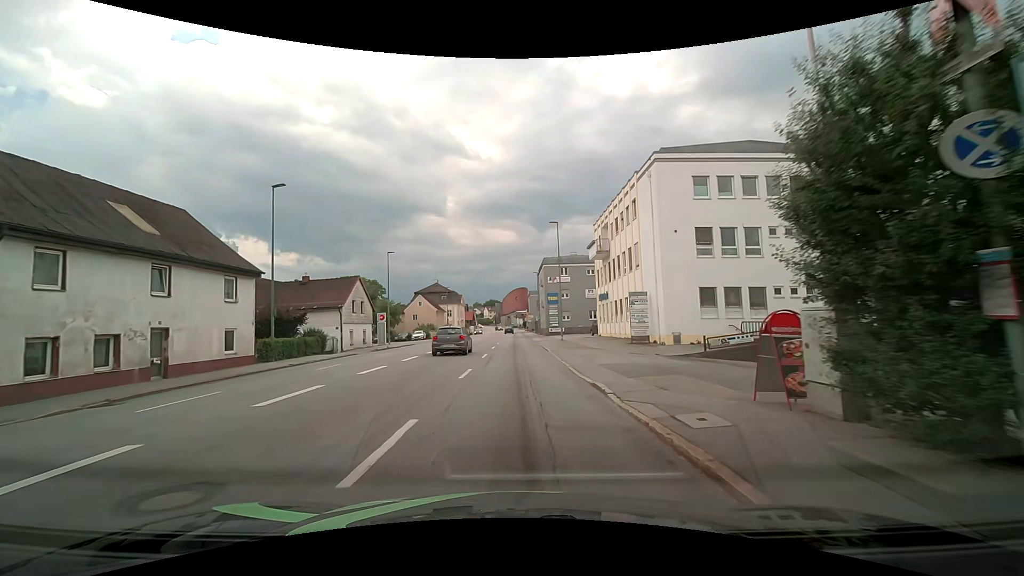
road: tertiary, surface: asphalt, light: Day
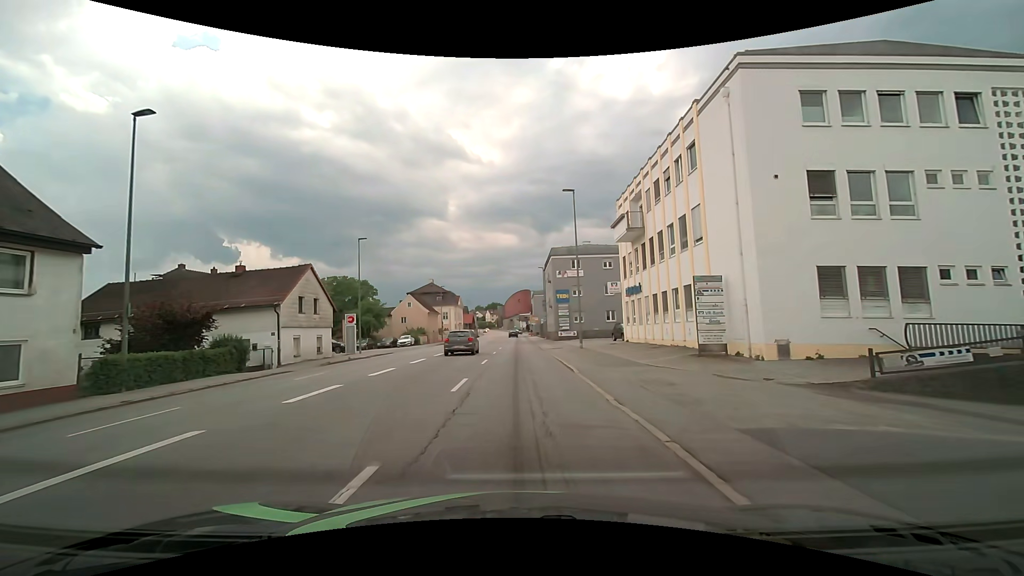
(0.0, +11.1) m; -1°
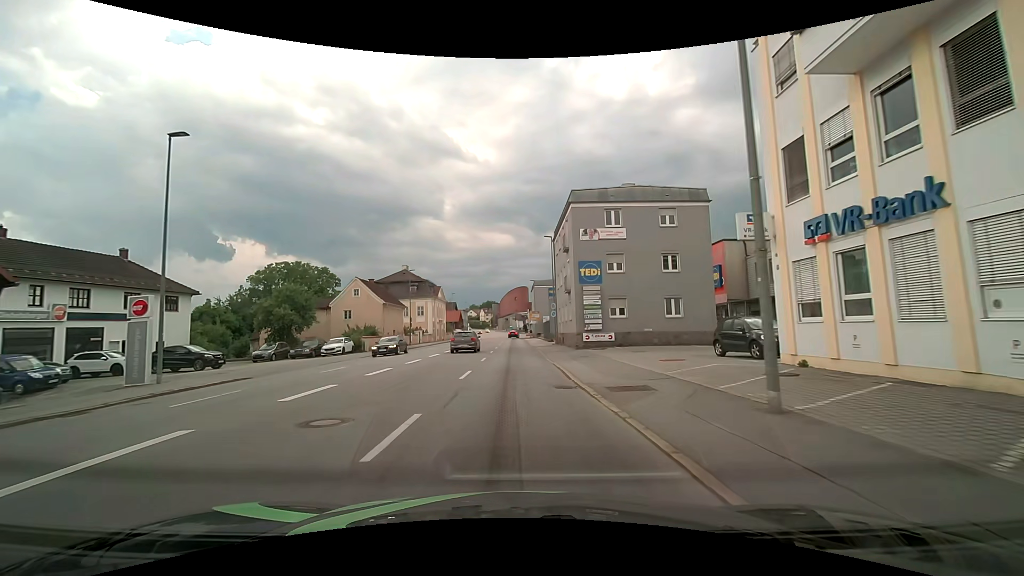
(+0.2, +24.1) m; +1°
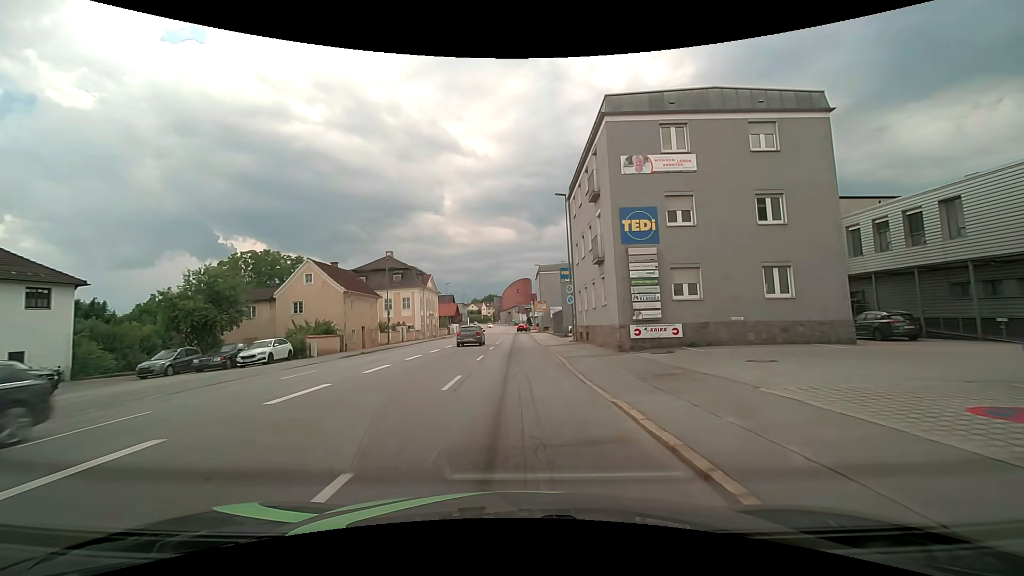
(0.0, +12.9) m; -1°
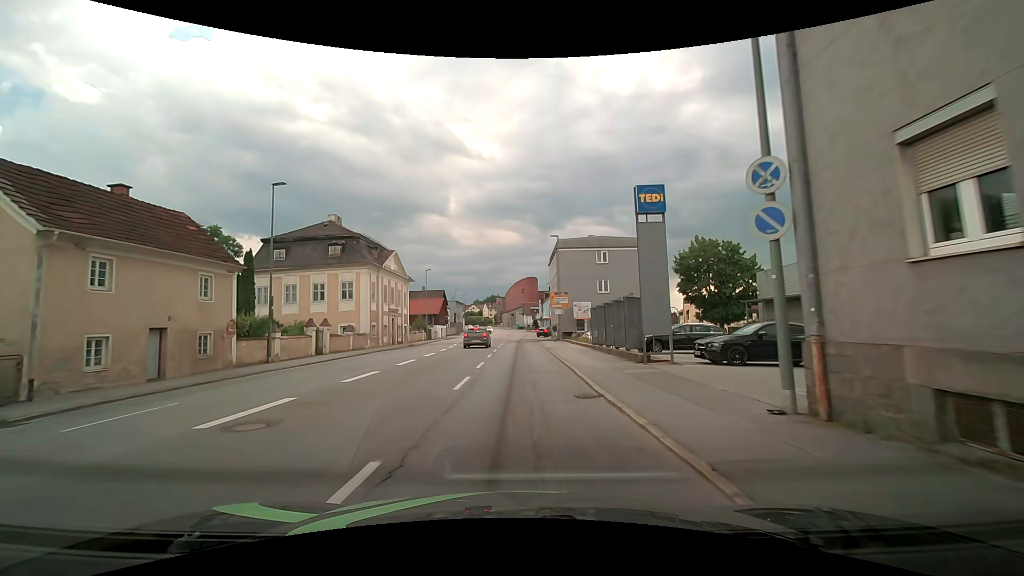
(+0.1, +26.5) m; 0°
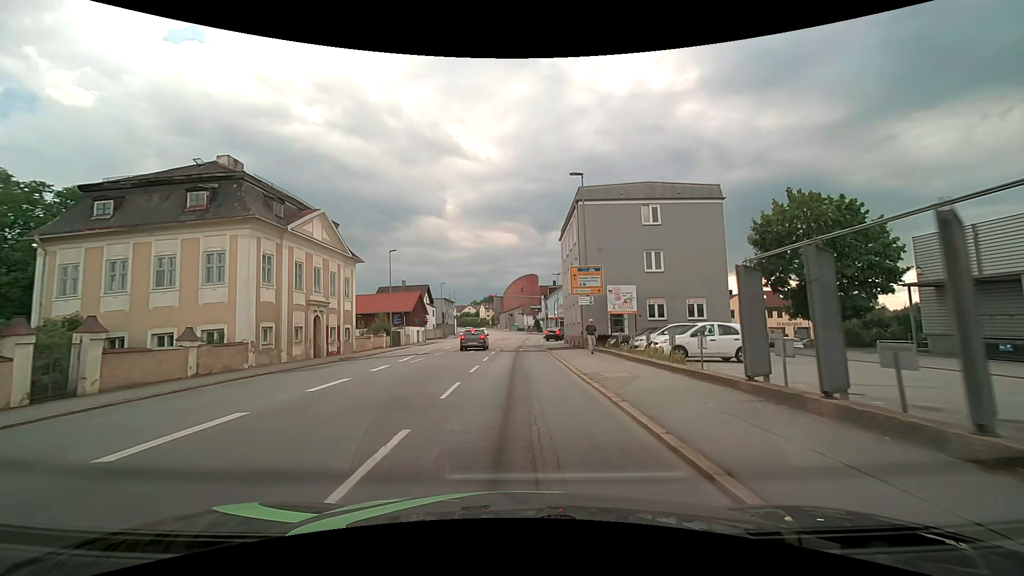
(0.0, +19.6) m; 0°
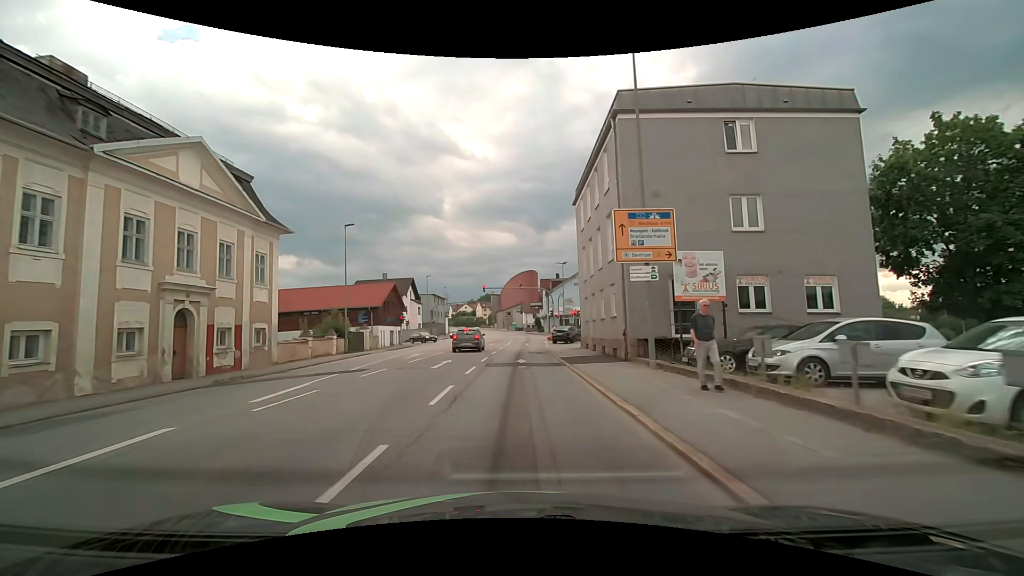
(0.0, +13.1) m; 0°
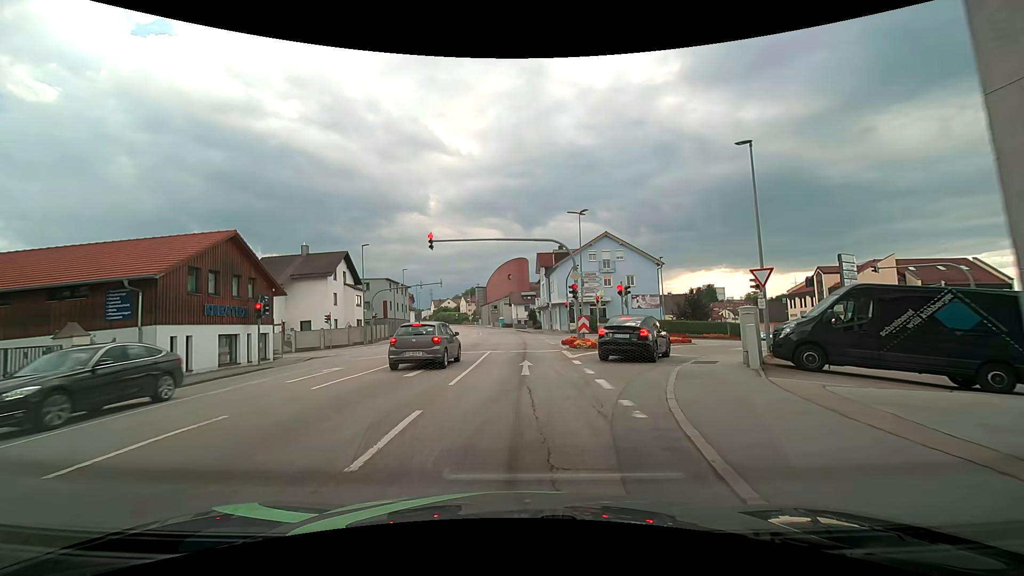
(+0.1, +28.2) m; +1°
